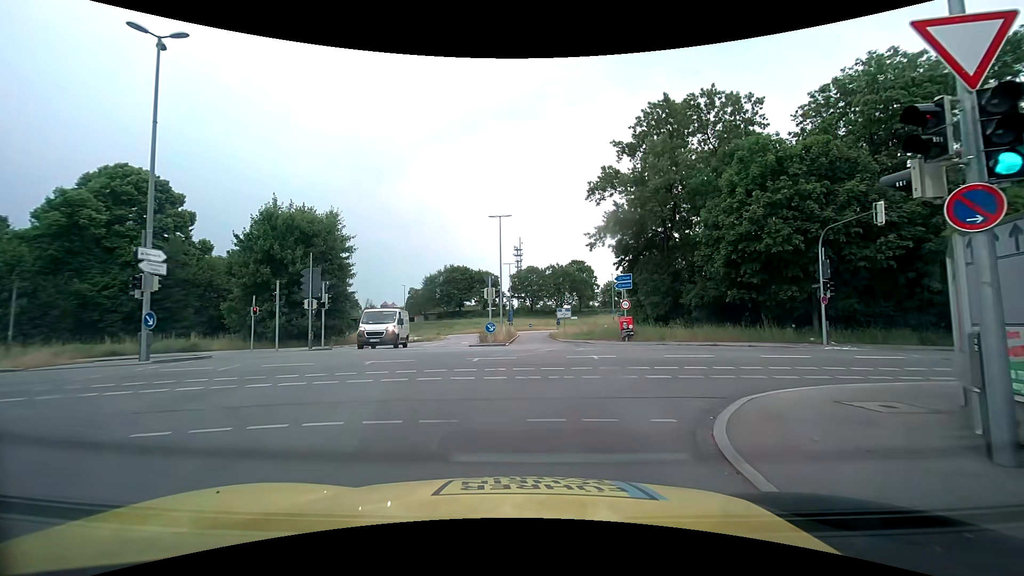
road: tertiary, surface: asphalt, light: Day
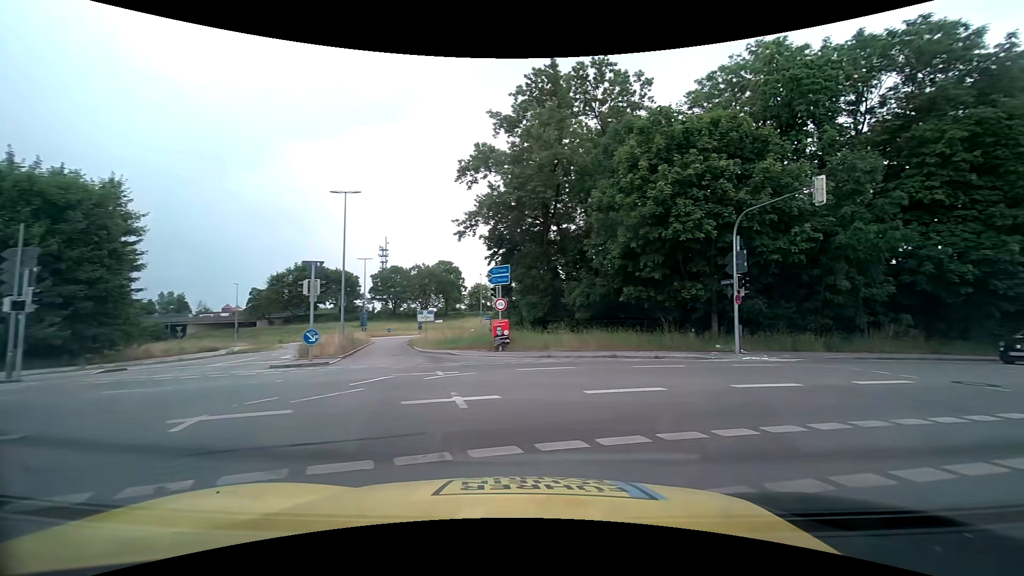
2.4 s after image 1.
(+0.5, +7.7) m; +15°
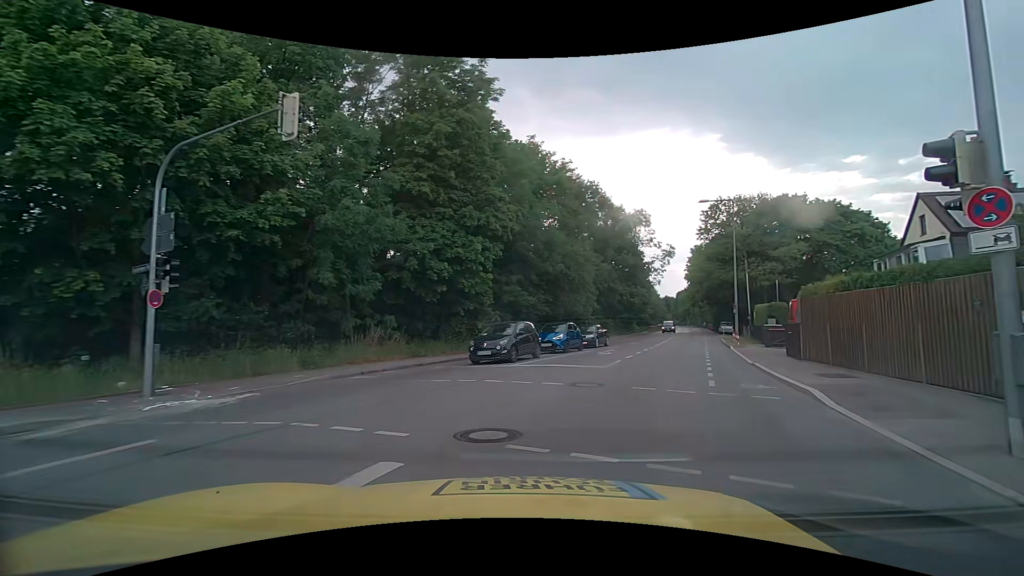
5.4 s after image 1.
(+3.7, +7.9) m; +51°
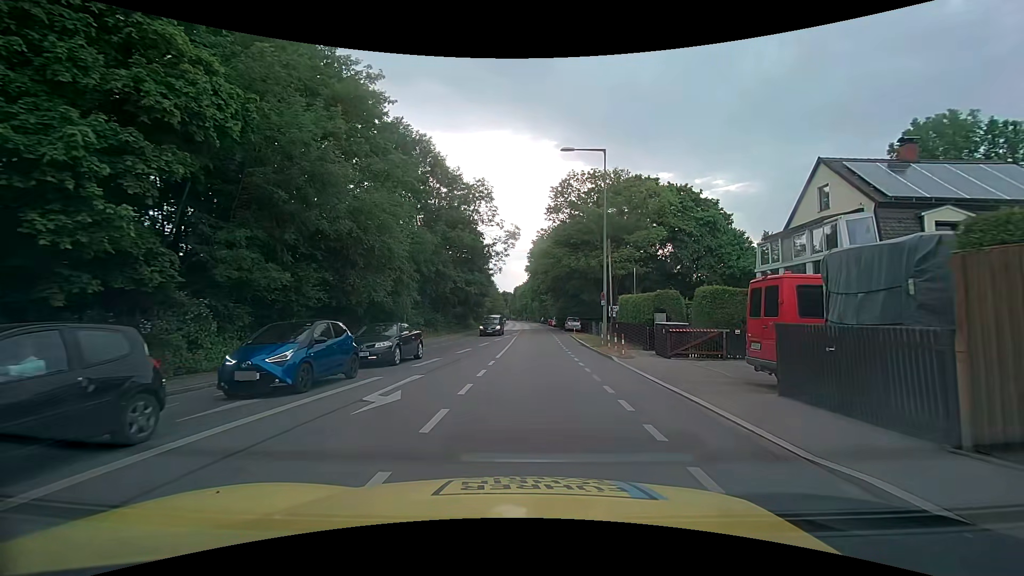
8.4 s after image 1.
(+2.5, +13.0) m; +19°
(0, +10) (0, +20) (0, +30) (+1, +40) (+1, +50) (+1, +60) (+1, +70) (0, +80) (0, +90) (0, +100) m
